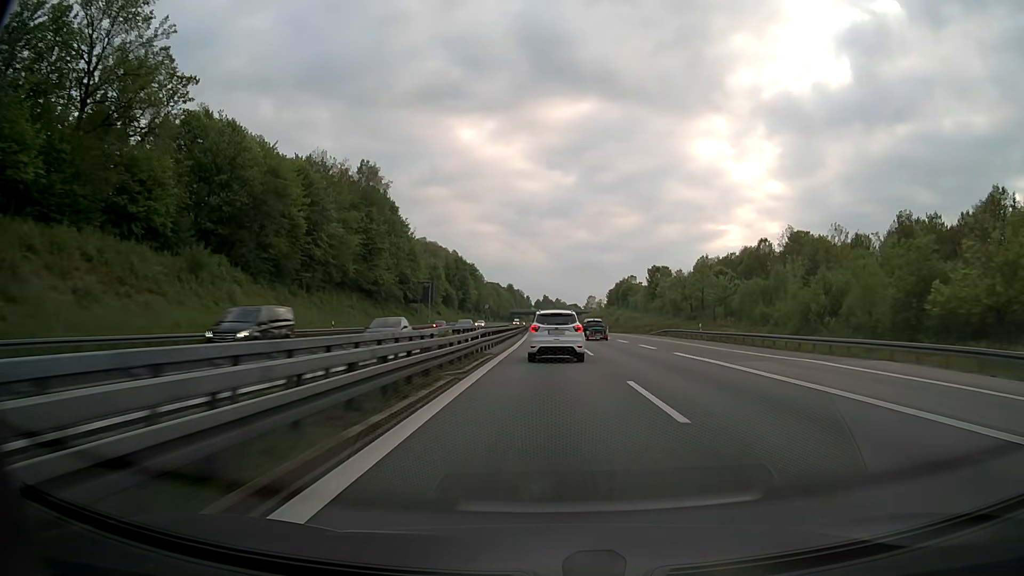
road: motorway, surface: asphalt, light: Day
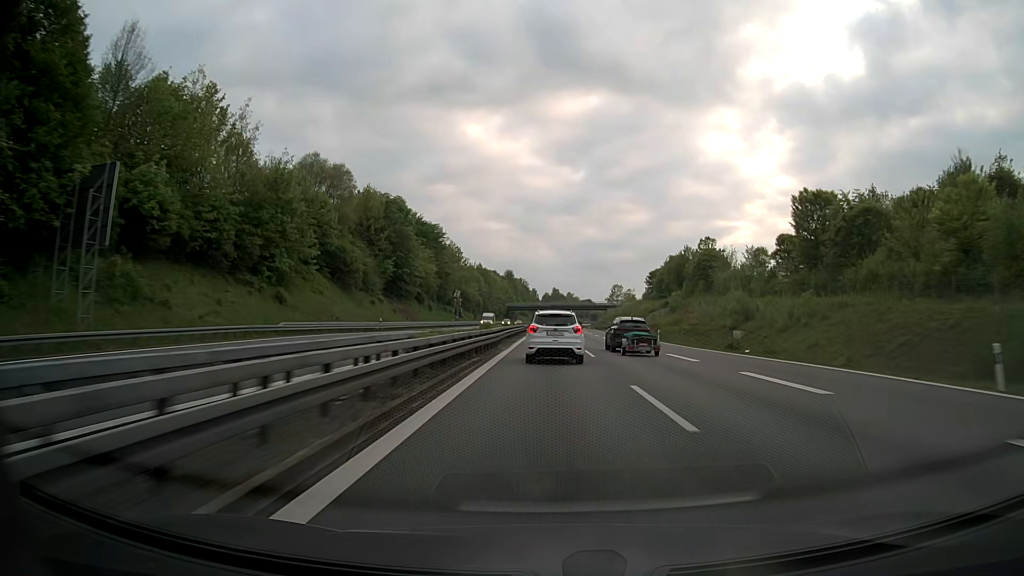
(-0.7, +90.7) m; -1°
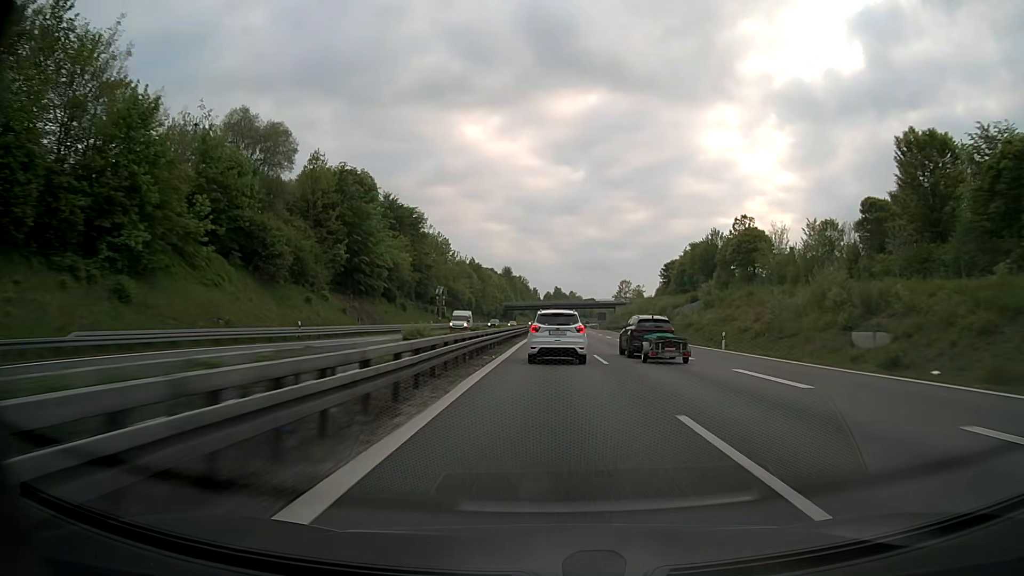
(0.0, +22.8) m; 0°
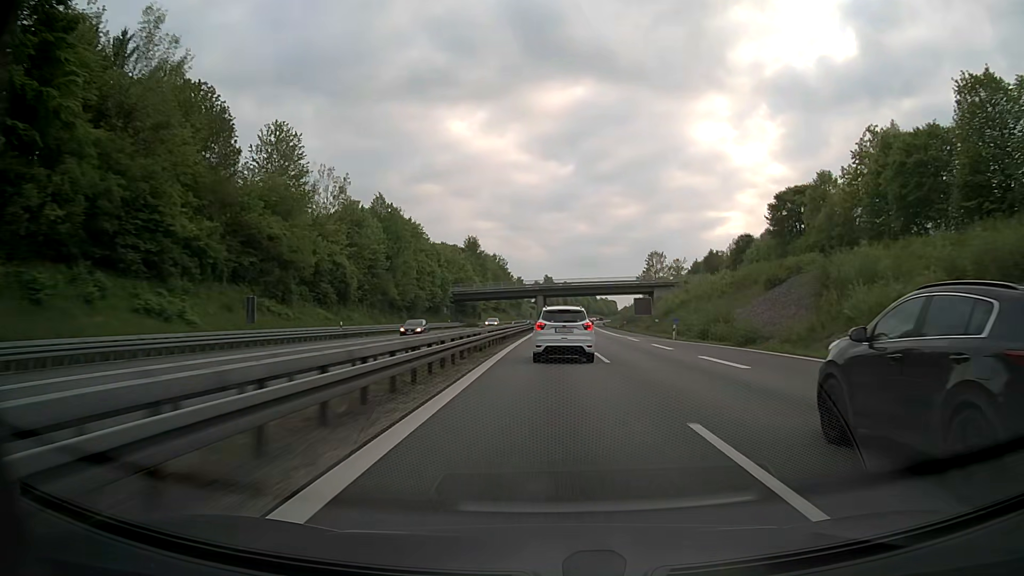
(+0.5, +91.2) m; +1°
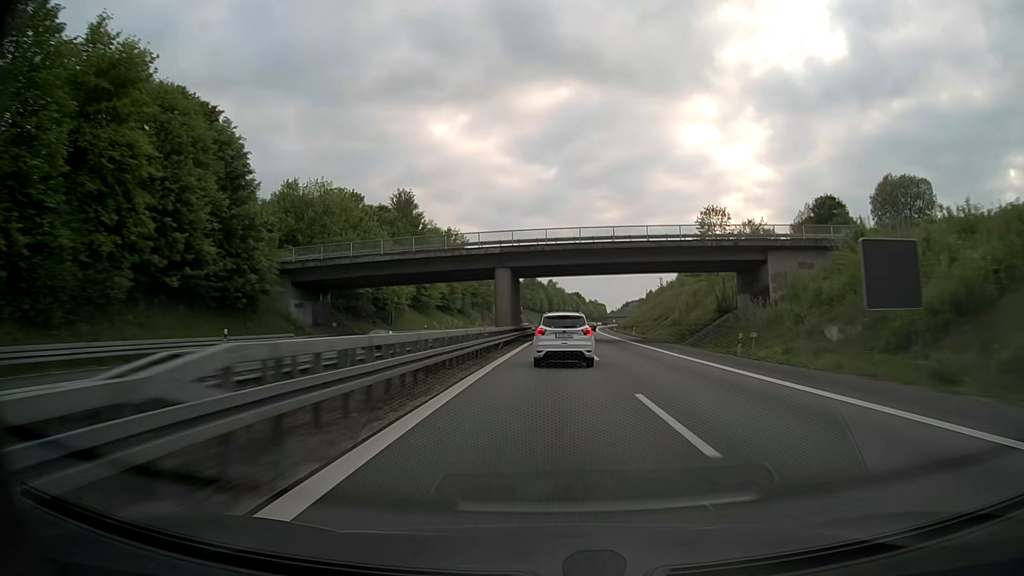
(+0.7, +67.8) m; +1°
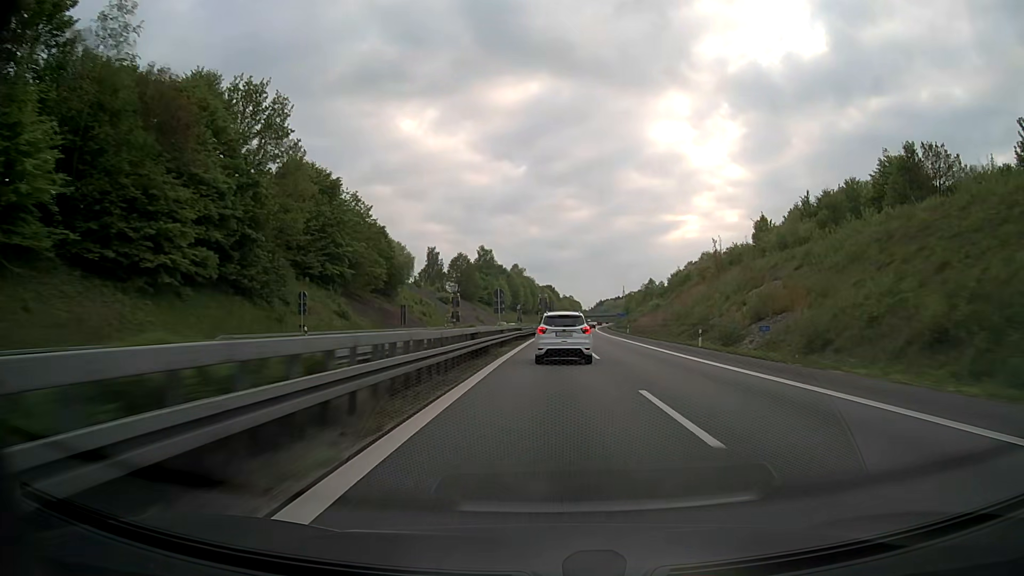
(+2.0, +89.7) m; +3°
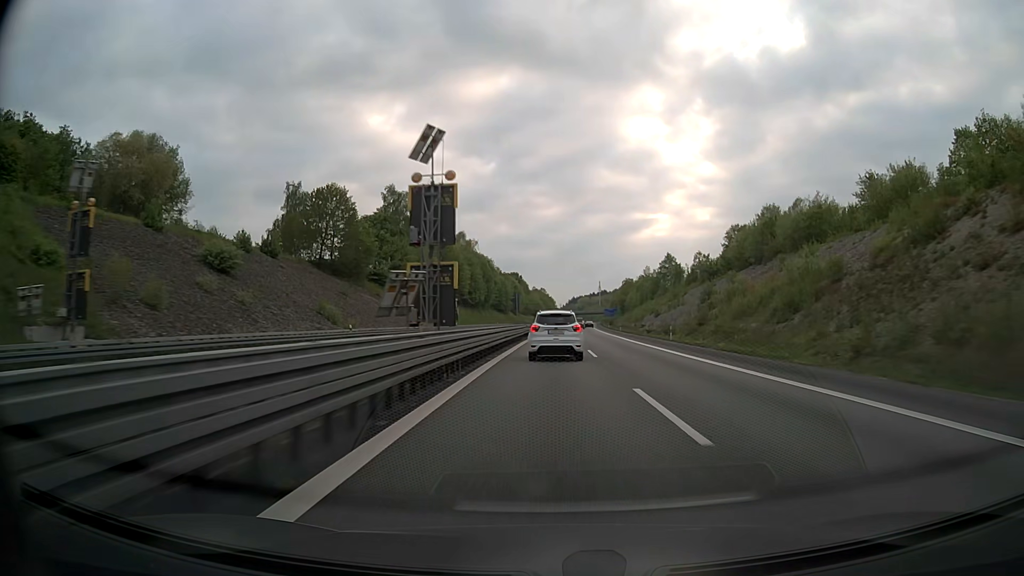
(+1.9, +90.1) m; +2°
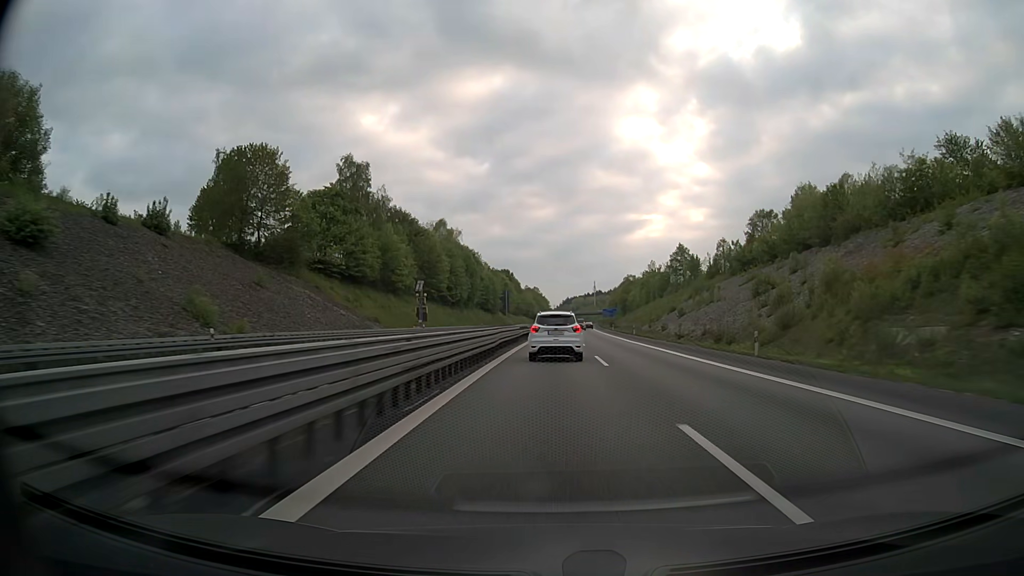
(+0.1, +22.6) m; +1°
(0, +10) (0, +20) (0, +30) (0, +40) (+1, +50) (+1, +60) (+1, +70) (+1, +80) (+2, +90) (+2, +100) m
